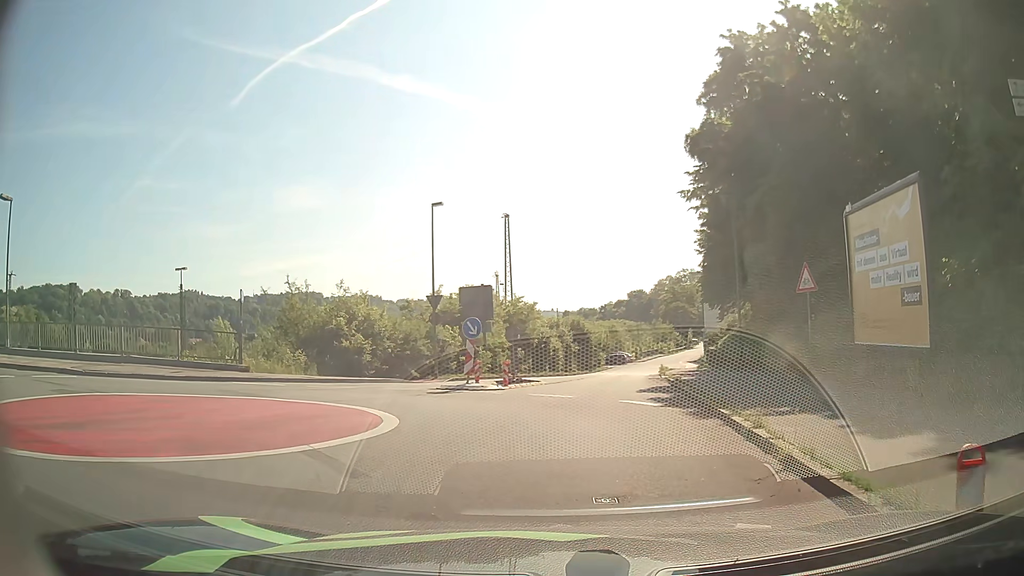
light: Day
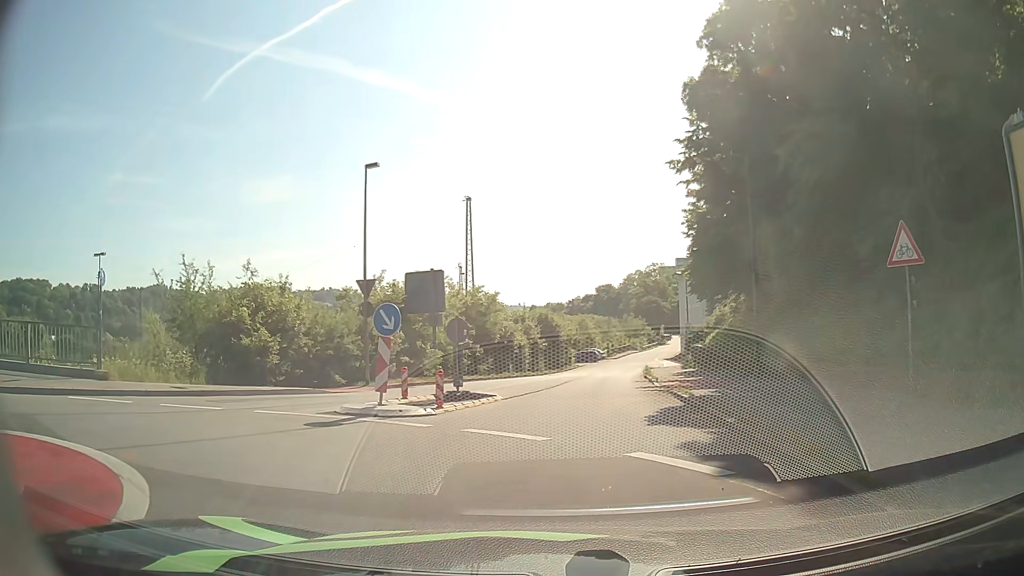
(+0.2, +6.9) m; +4°
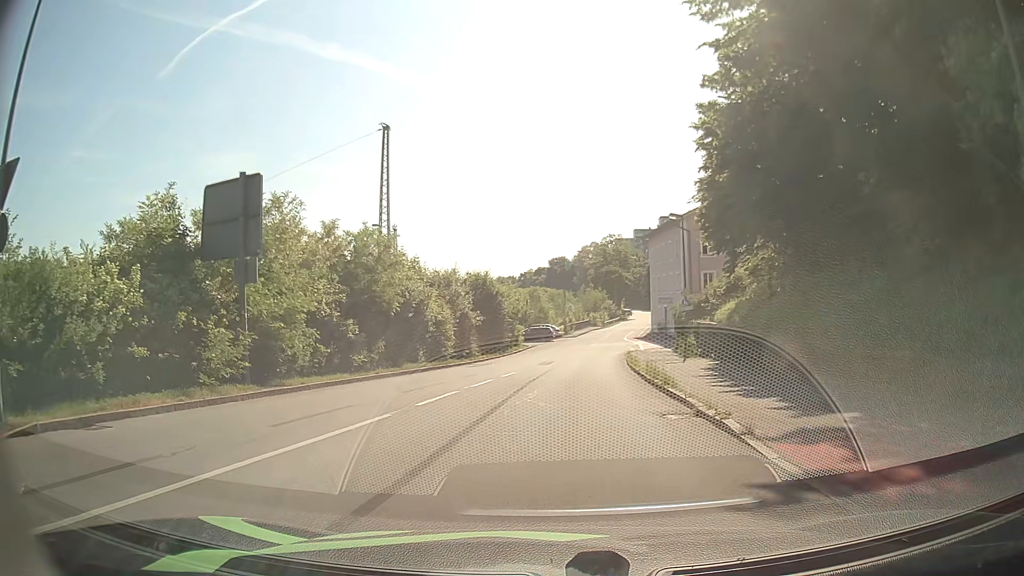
(+0.5, +16.6) m; +3°
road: residential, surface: asphalt
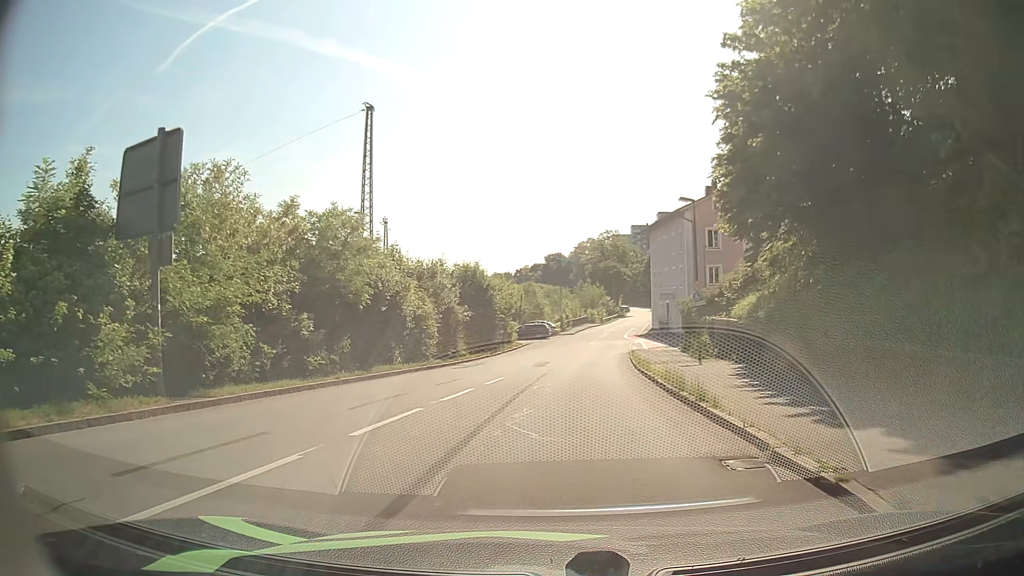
(0.0, +4.0) m; 0°
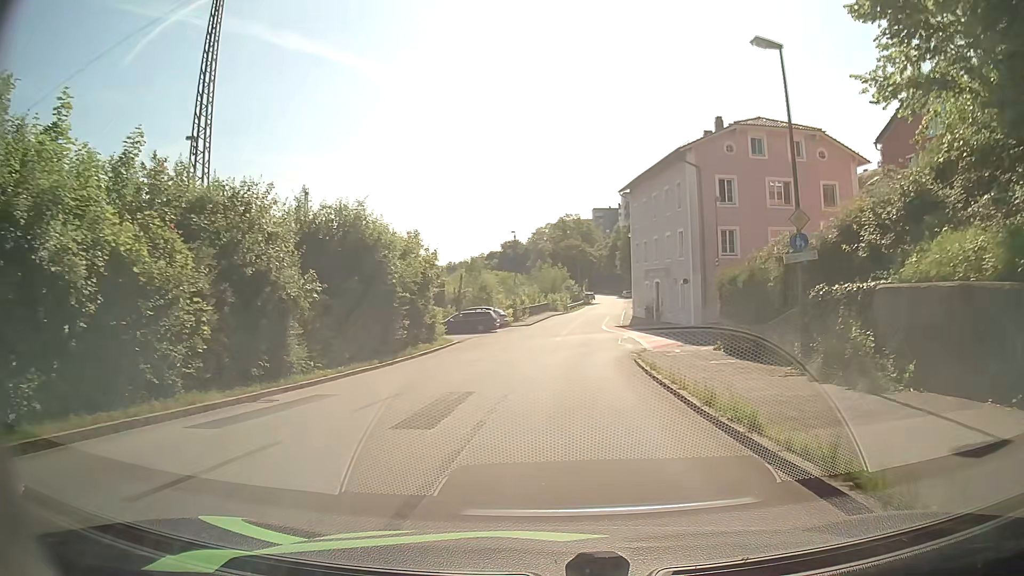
(+0.7, +18.7) m; +4°
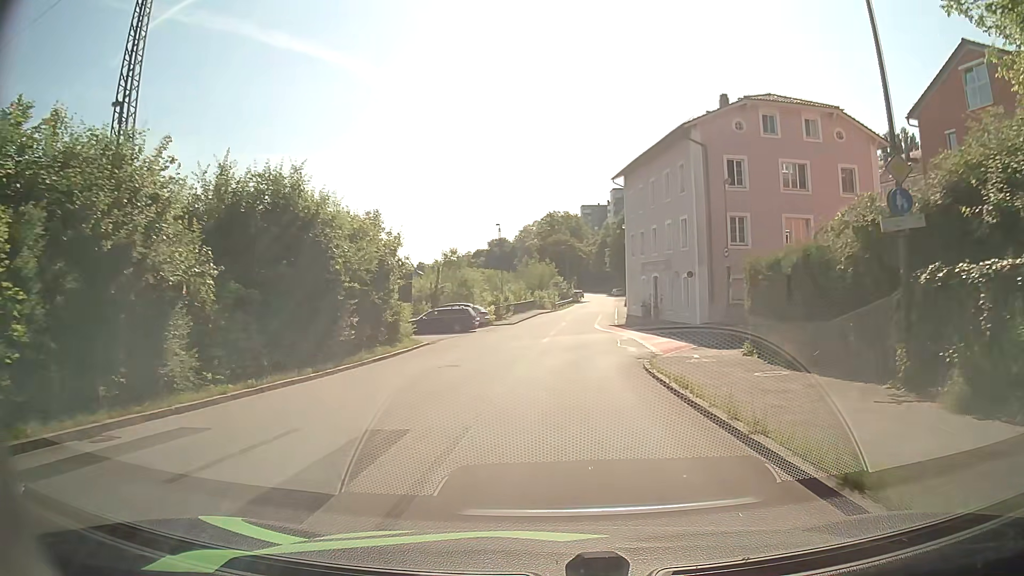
(0.0, +5.3) m; 0°
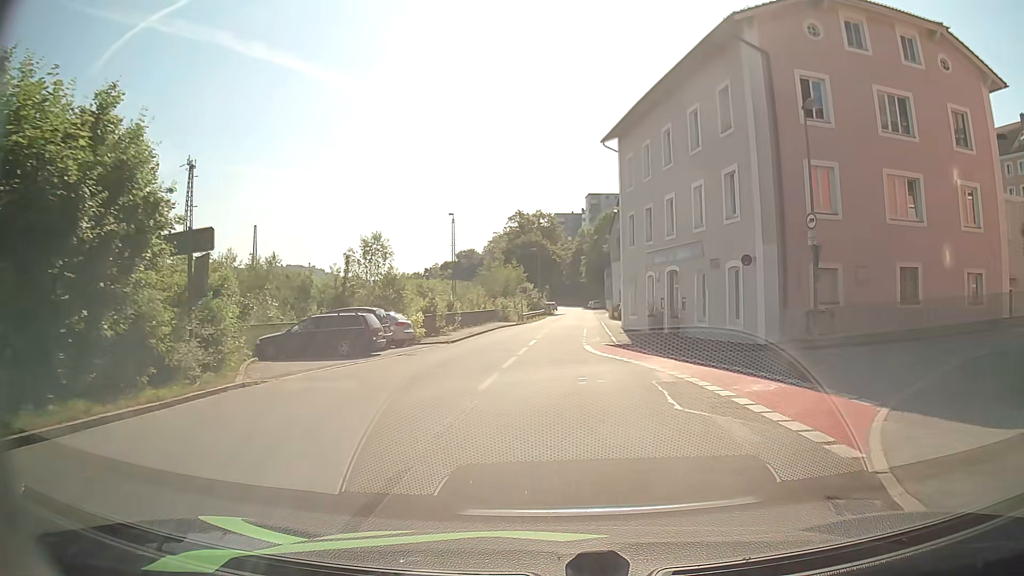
(+0.6, +16.6) m; +3°
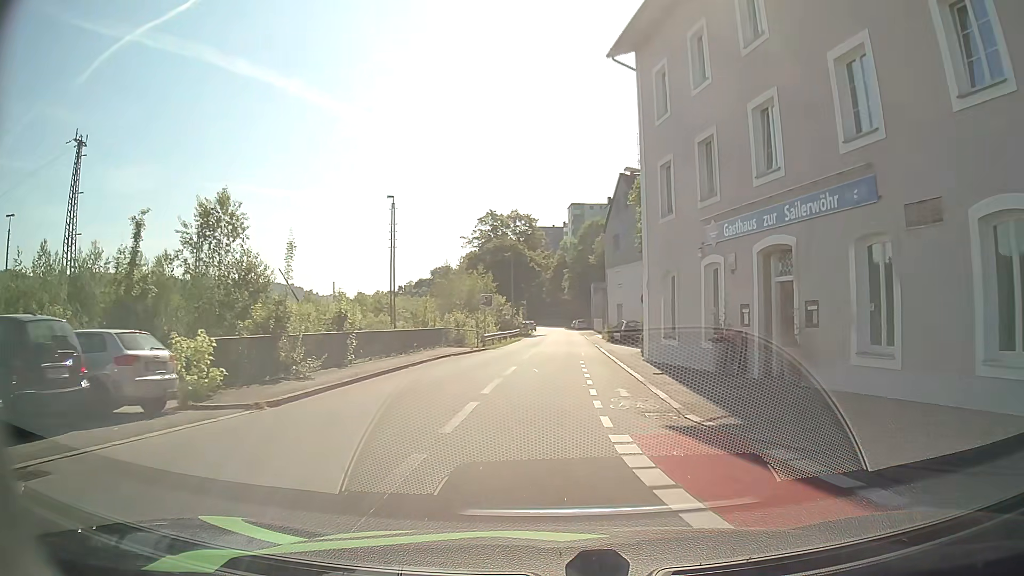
(+0.3, +17.1) m; +2°
(0, +10) (0, +20) (+1, +30) (+1, +40) (+2, +50) (+2, +60) (+2, +70) (+3, +80) (+3, +90) (+3, +100) m
